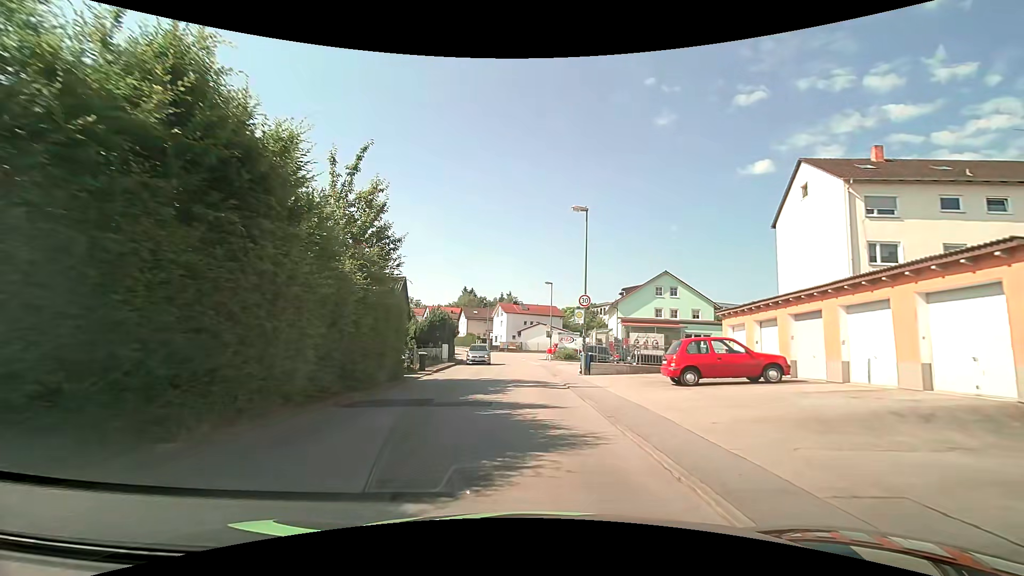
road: unclassified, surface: asphalt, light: Day
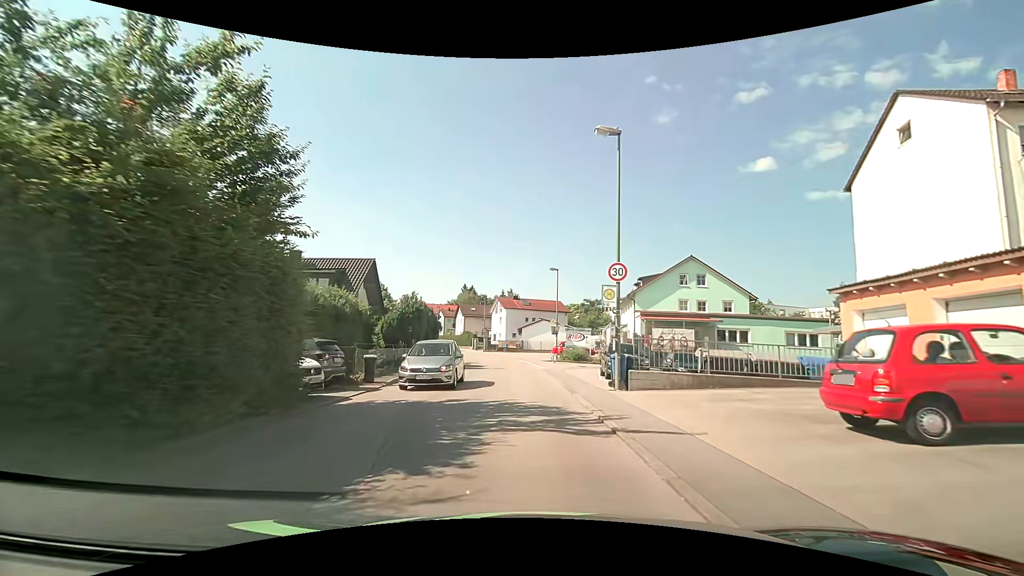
(0.0, +8.9) m; 0°
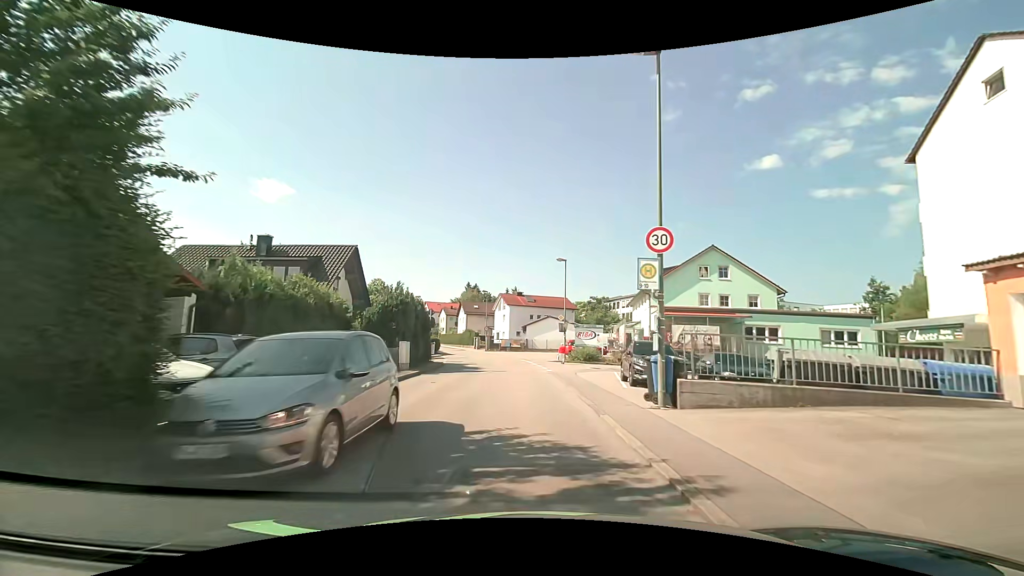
(0.0, +4.5) m; -1°
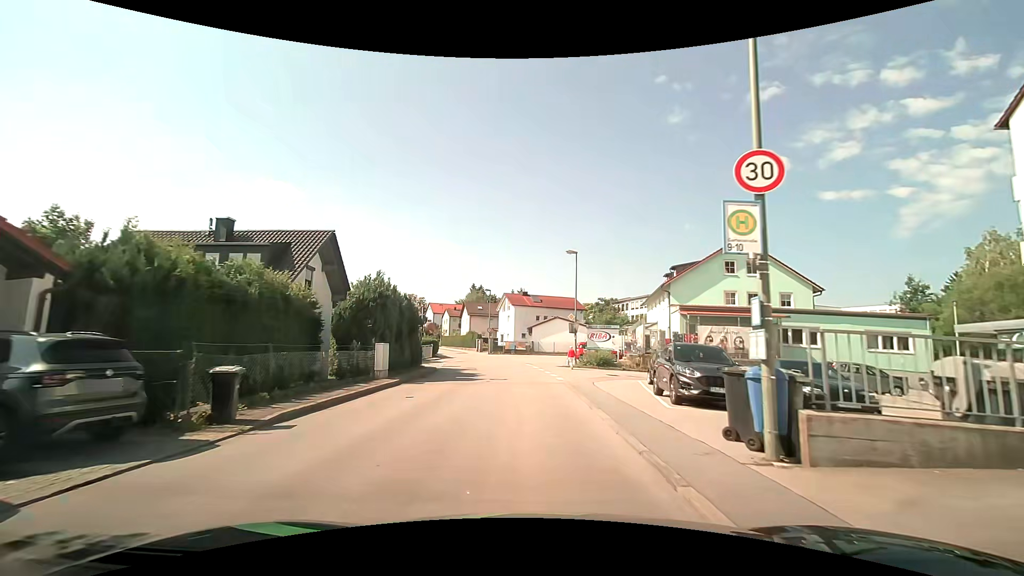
(0.0, +4.5) m; 0°
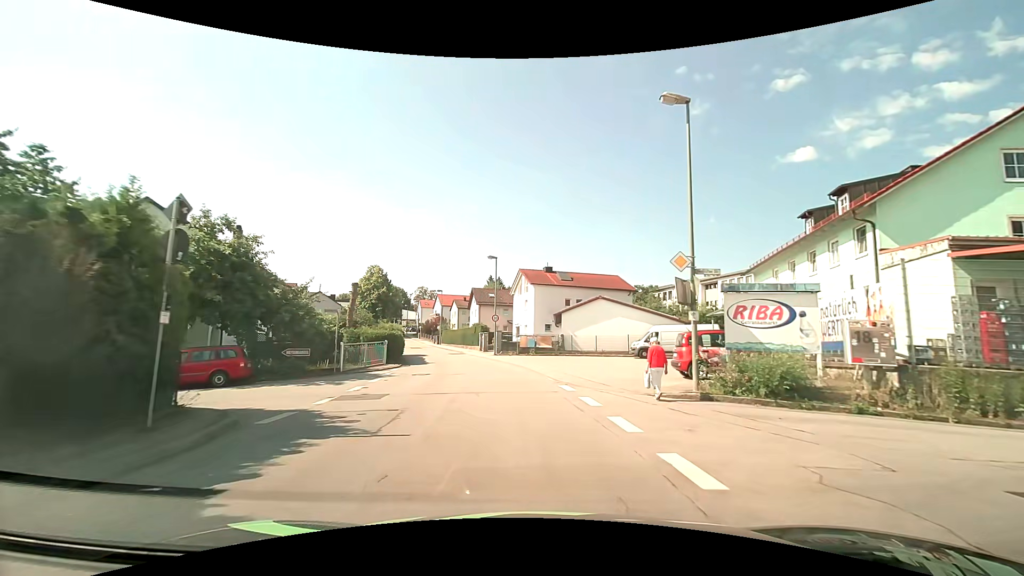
(-0.7, +22.3) m; -3°
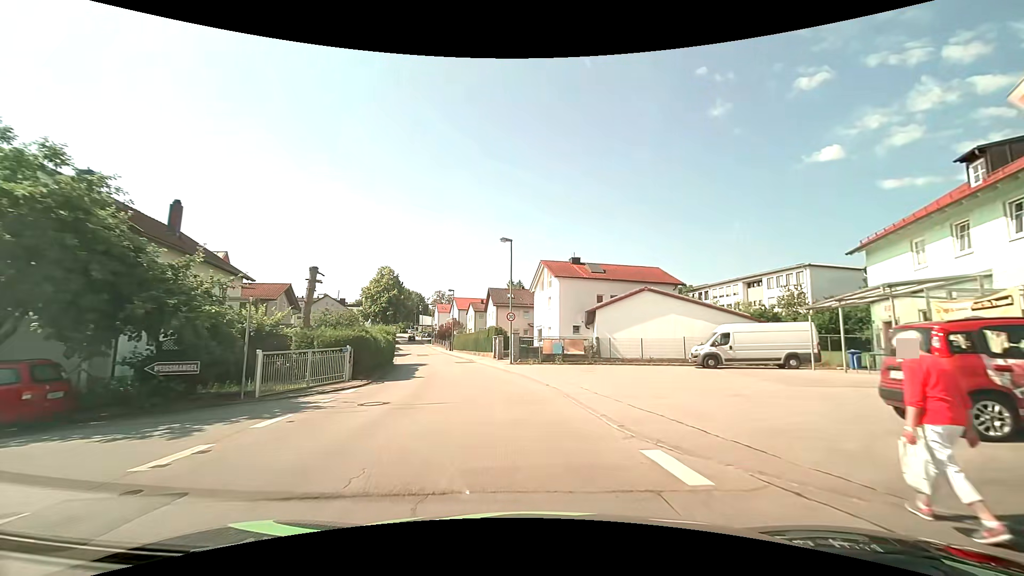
(-0.2, +8.9) m; -3°
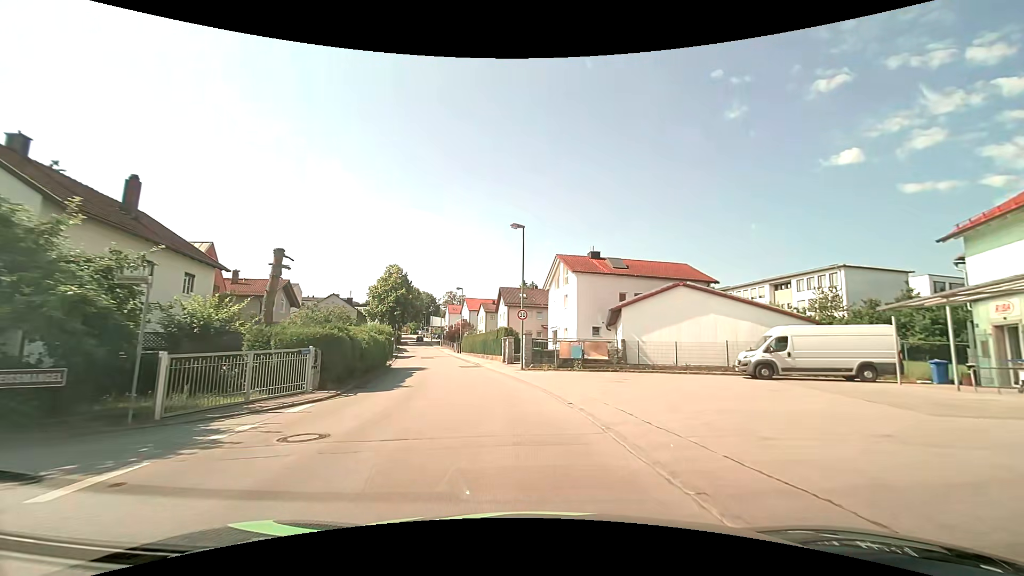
(0.0, +4.5) m; -2°
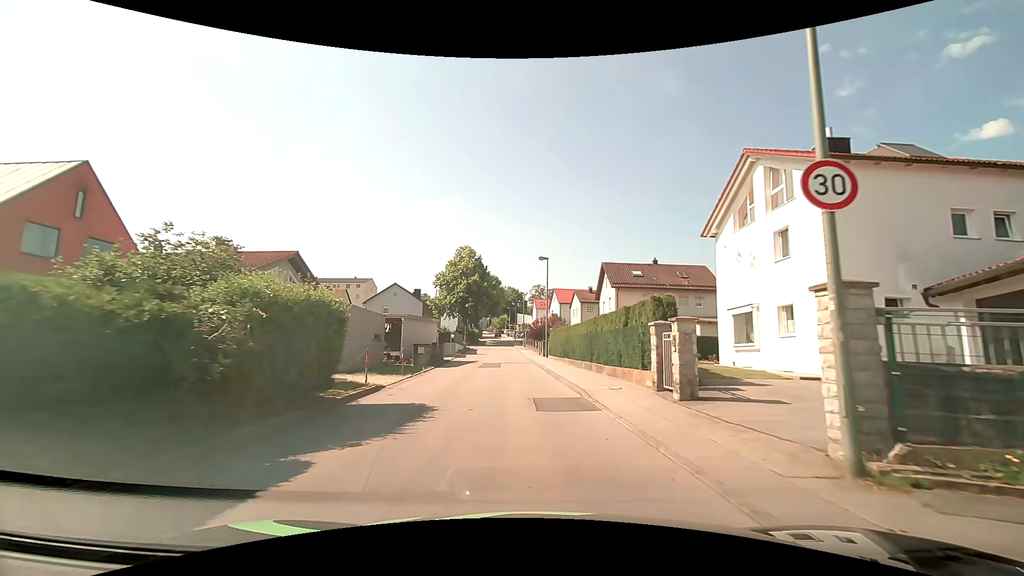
(-2.3, +22.0) m; -10°
